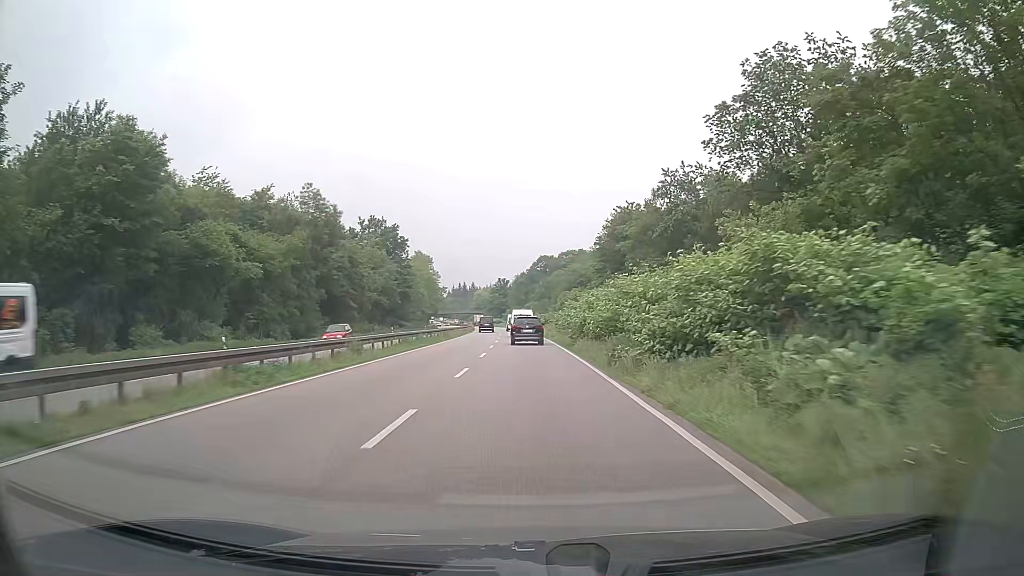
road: trunk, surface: asphalt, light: Day
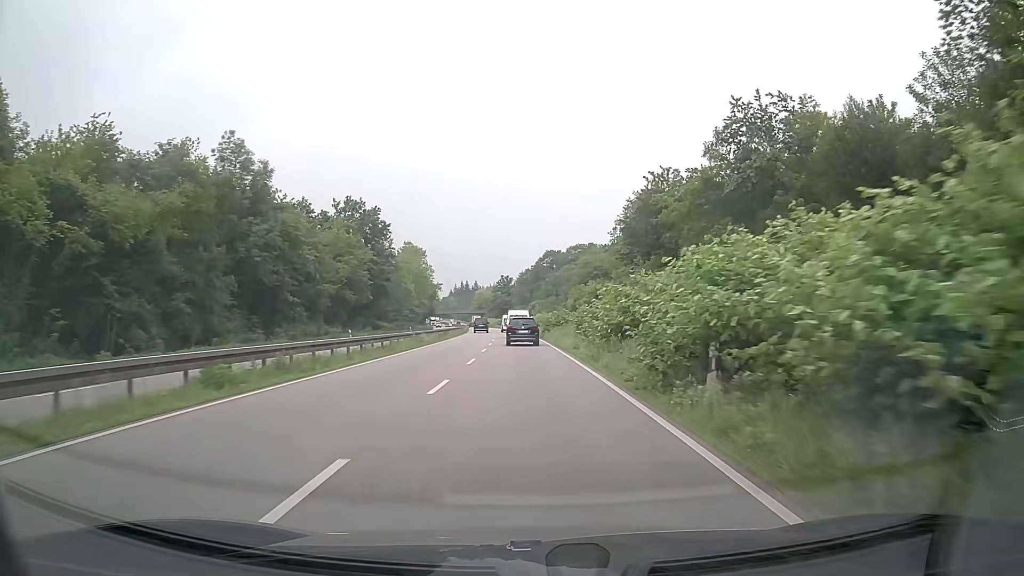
(-0.1, +21.7) m; 0°
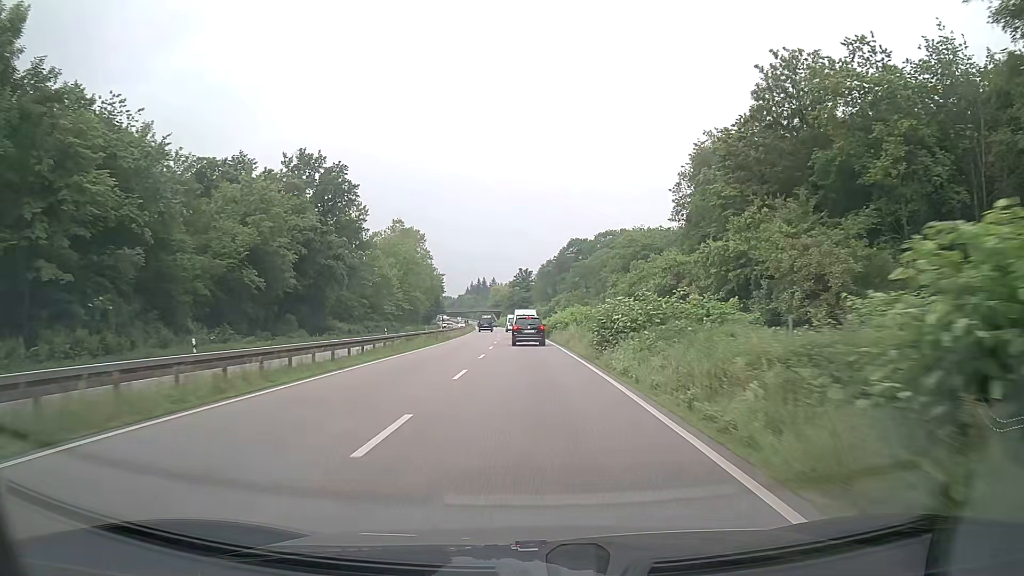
(-0.5, +33.1) m; -2°
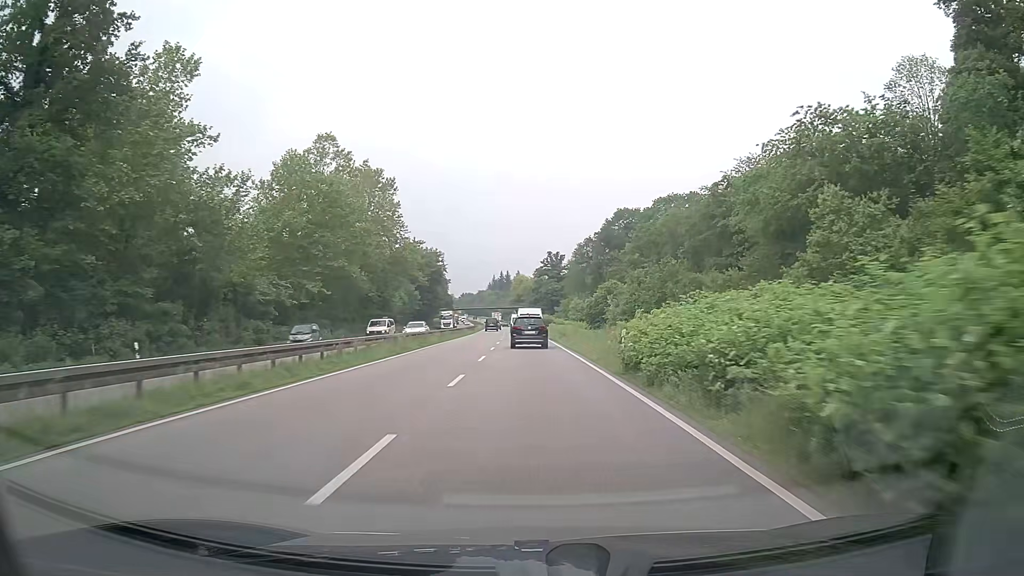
(-1.2, +56.1) m; -2°
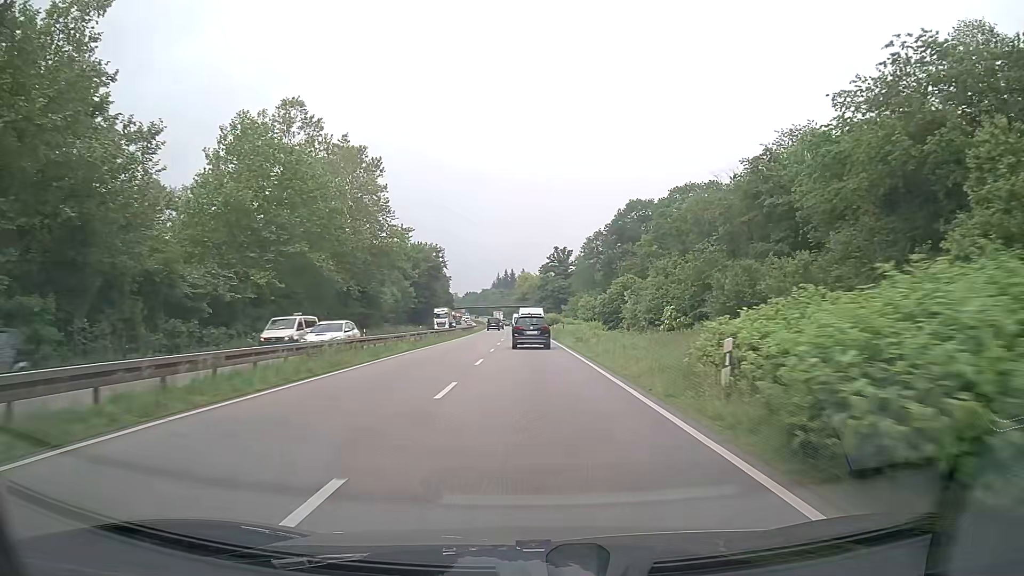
(-0.1, +11.3) m; -1°
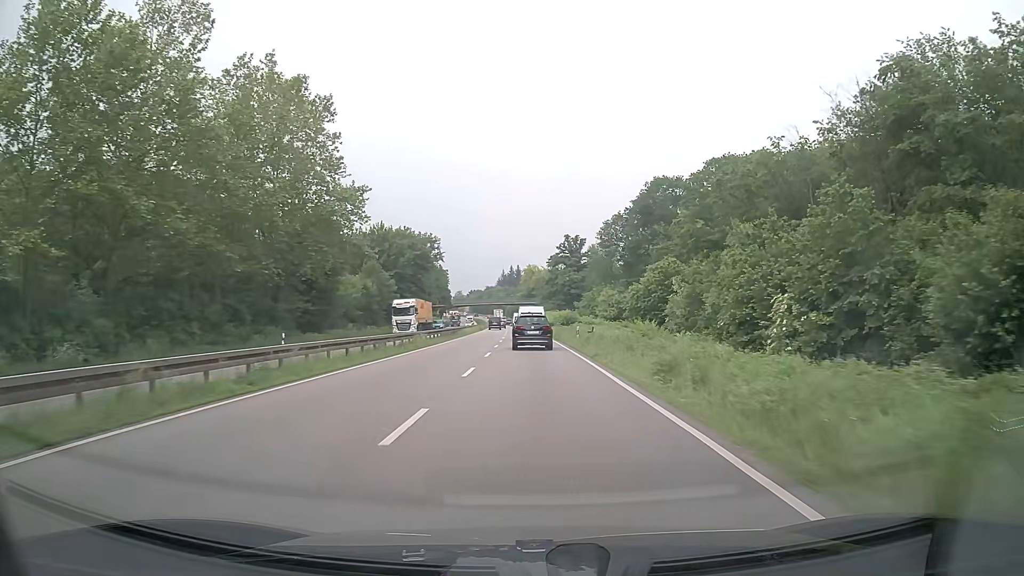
(0.0, +22.6) m; 0°
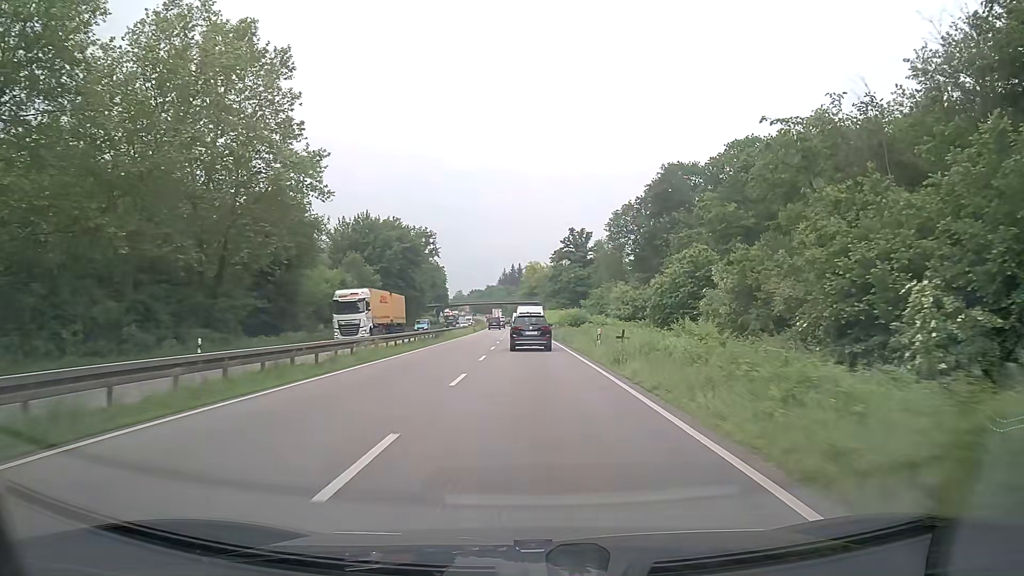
(0.0, +11.3) m; 0°
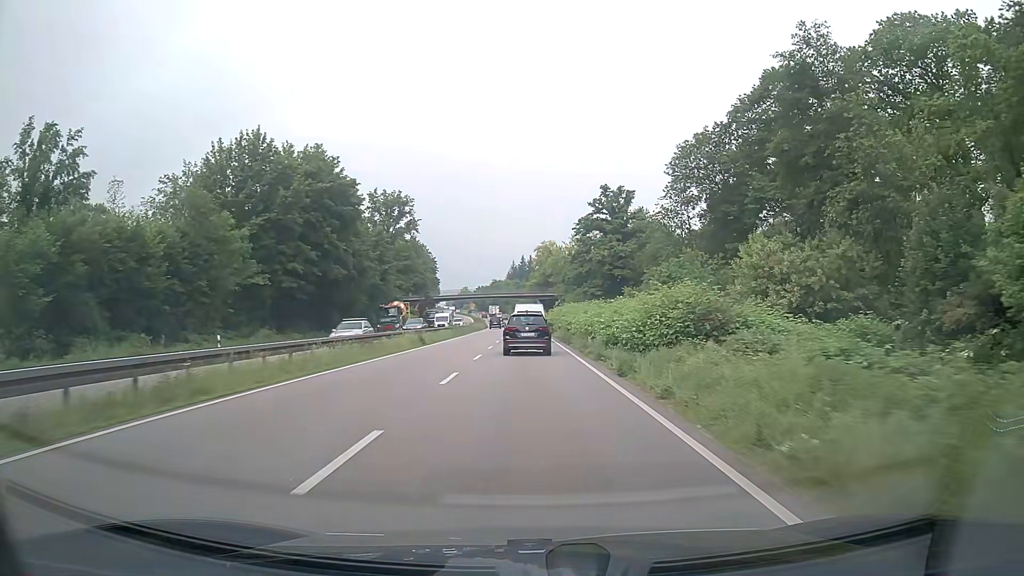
(-0.5, +45.0) m; -1°
(0, +10) (0, +20) (0, +30) (0, +40) (0, +50) (-1, +60) (-1, +70) (-1, +80) (-1, +90) (-1, +100) m
